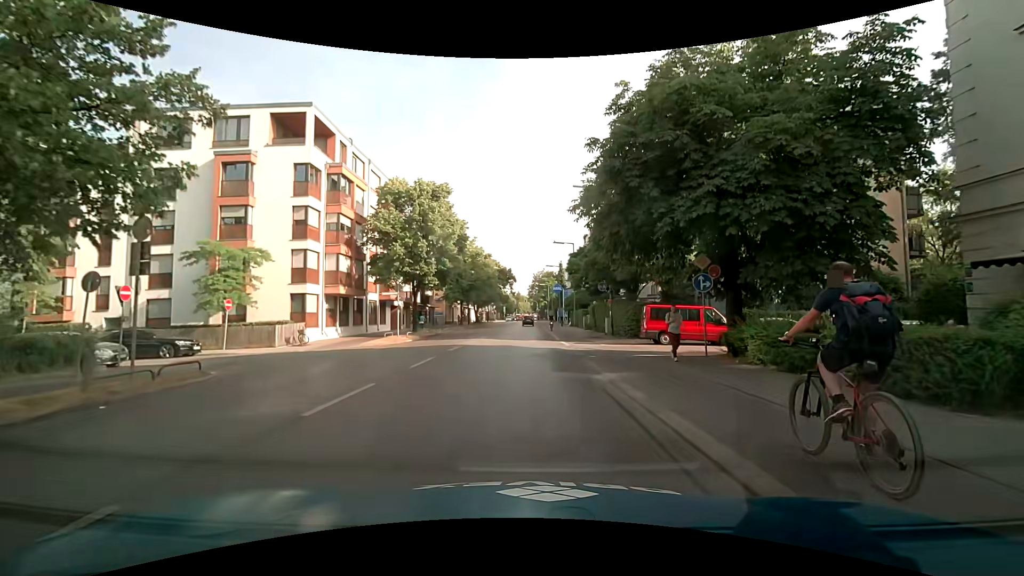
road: secondary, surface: asphalt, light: Day
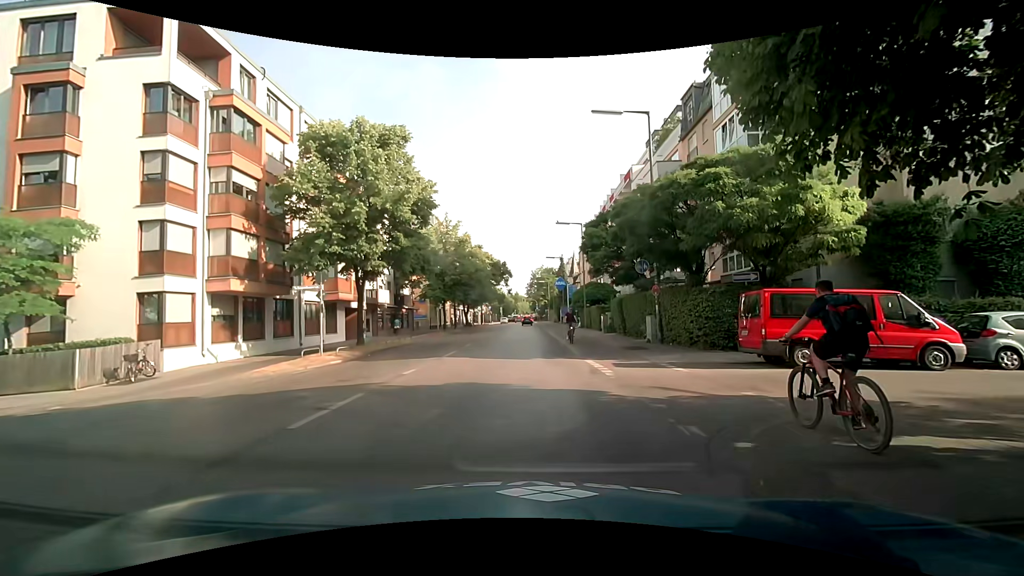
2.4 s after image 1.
(0.0, +12.3) m; +1°
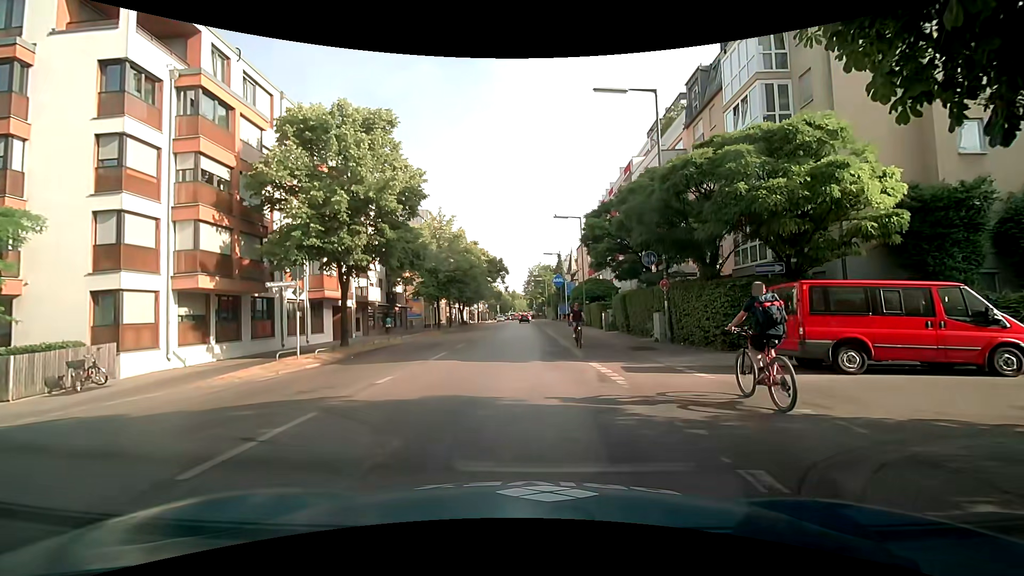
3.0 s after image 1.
(0.0, +1.8) m; -2°
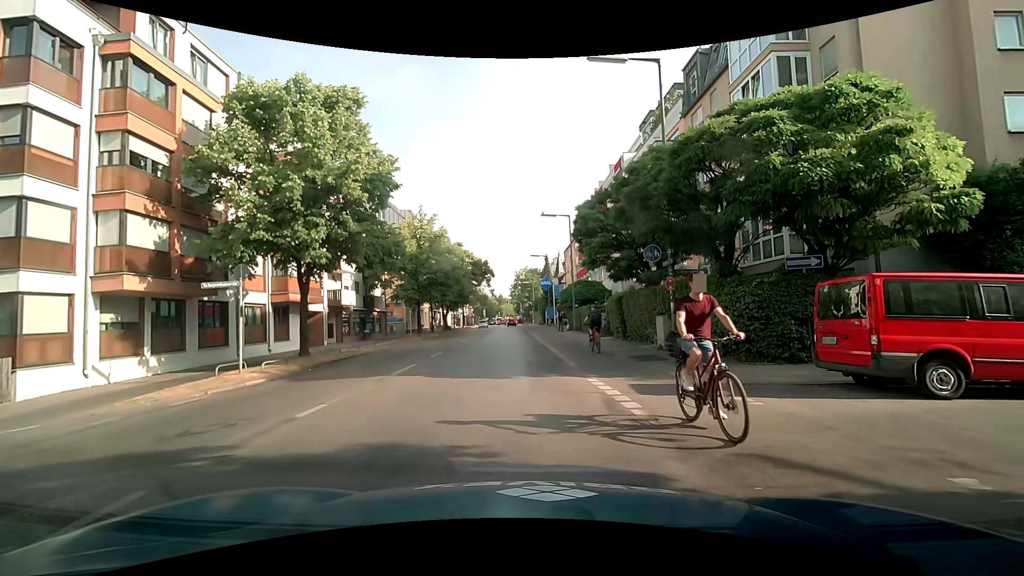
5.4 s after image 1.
(+0.1, +2.7) m; +3°
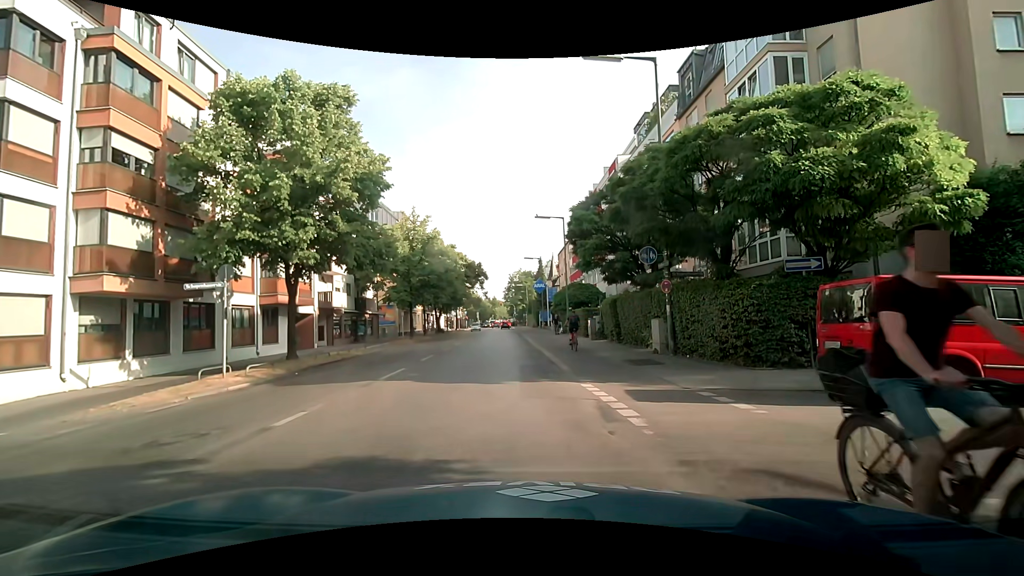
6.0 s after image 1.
(0.0, +0.4) m; 0°
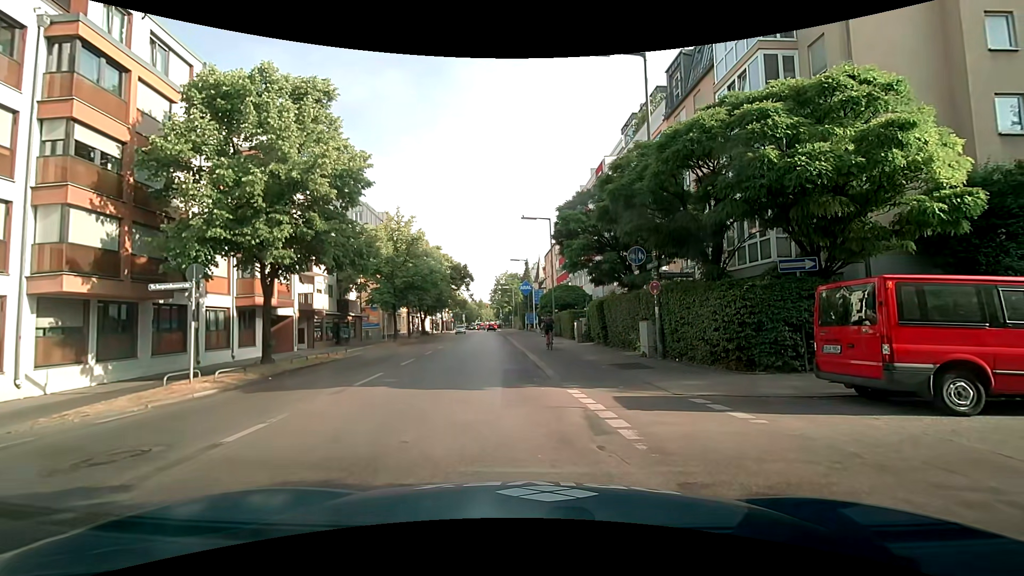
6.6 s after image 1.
(0.0, +0.7) m; 0°
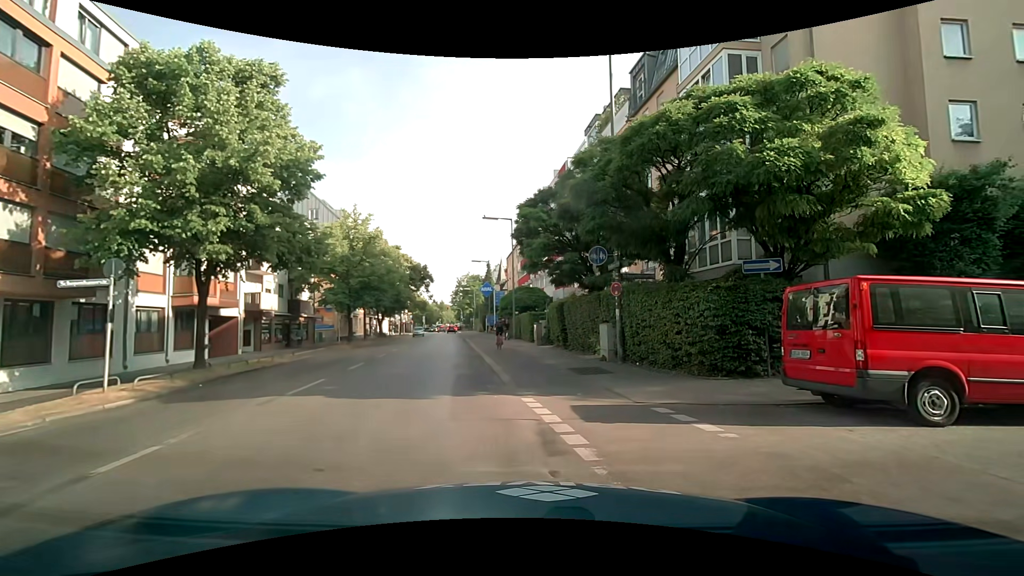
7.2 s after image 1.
(0.0, +0.9) m; +5°
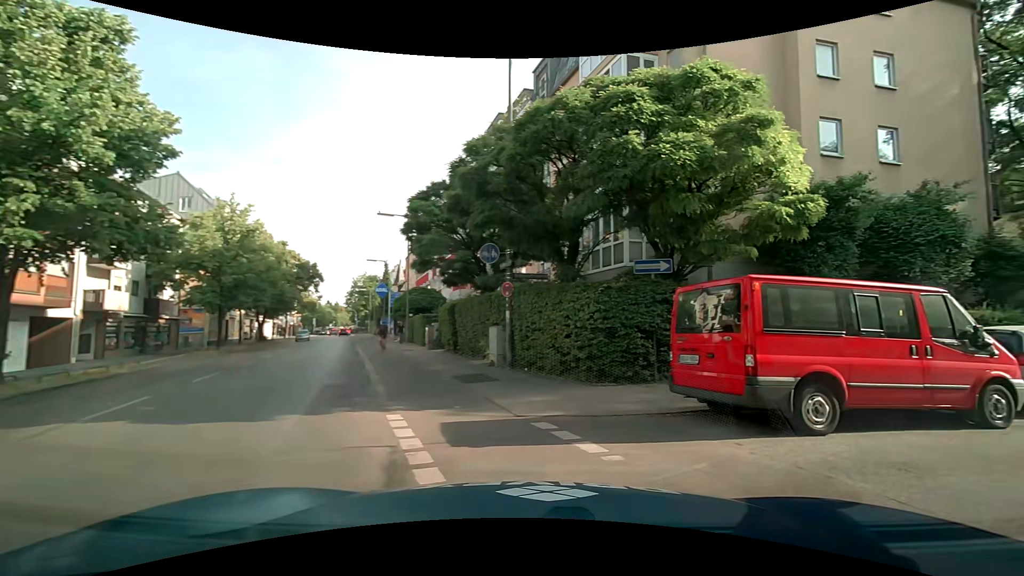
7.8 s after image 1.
(+0.1, +1.4) m; +11°
